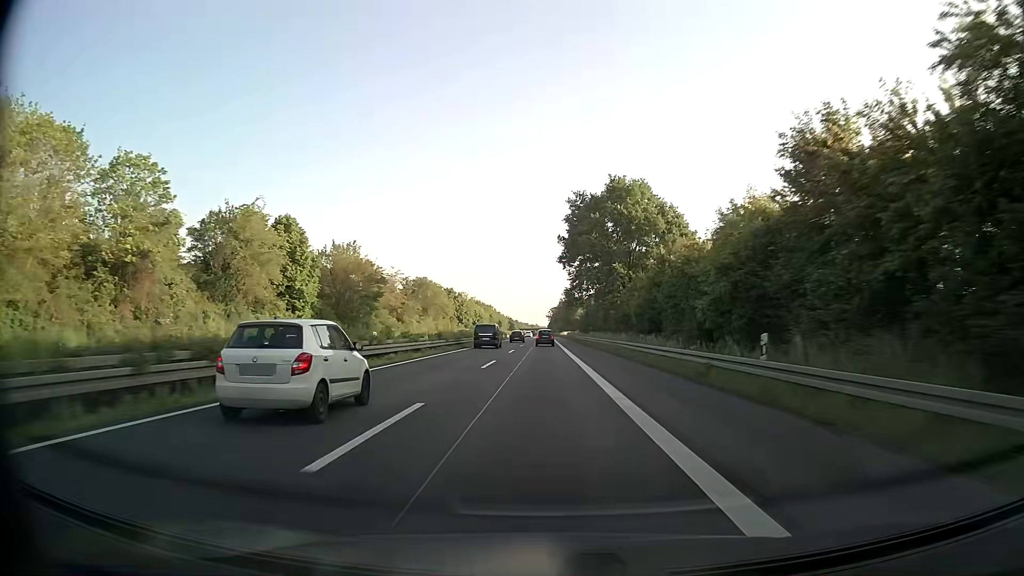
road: trunk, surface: asphalt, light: Day
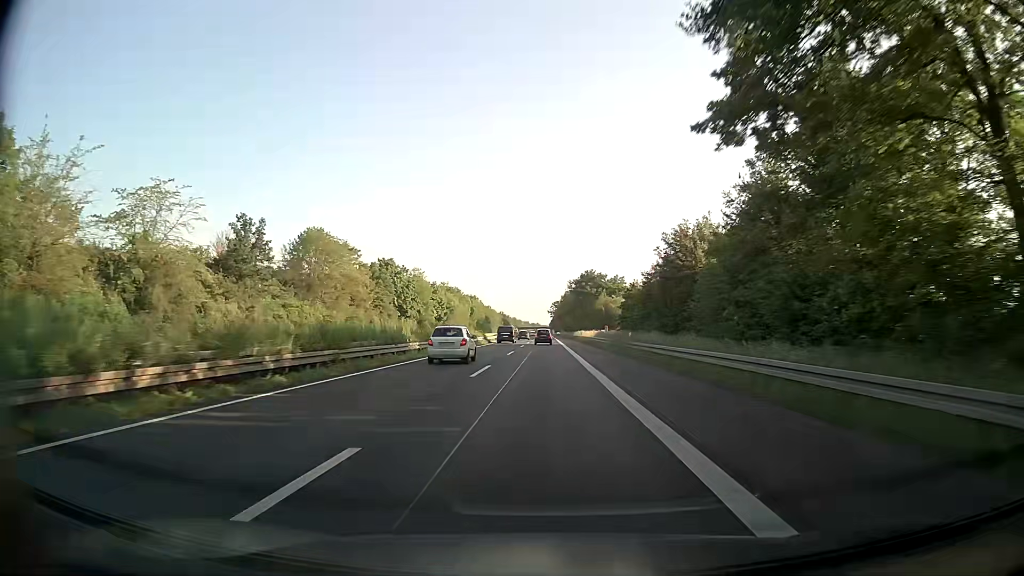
(-0.2, +77.0) m; 0°
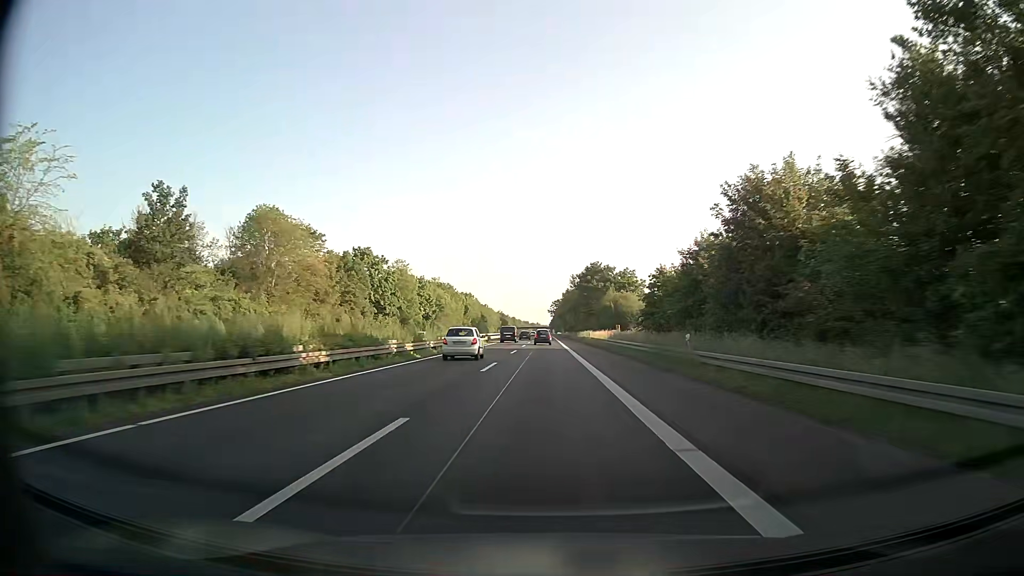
(0.0, +15.4) m; 0°
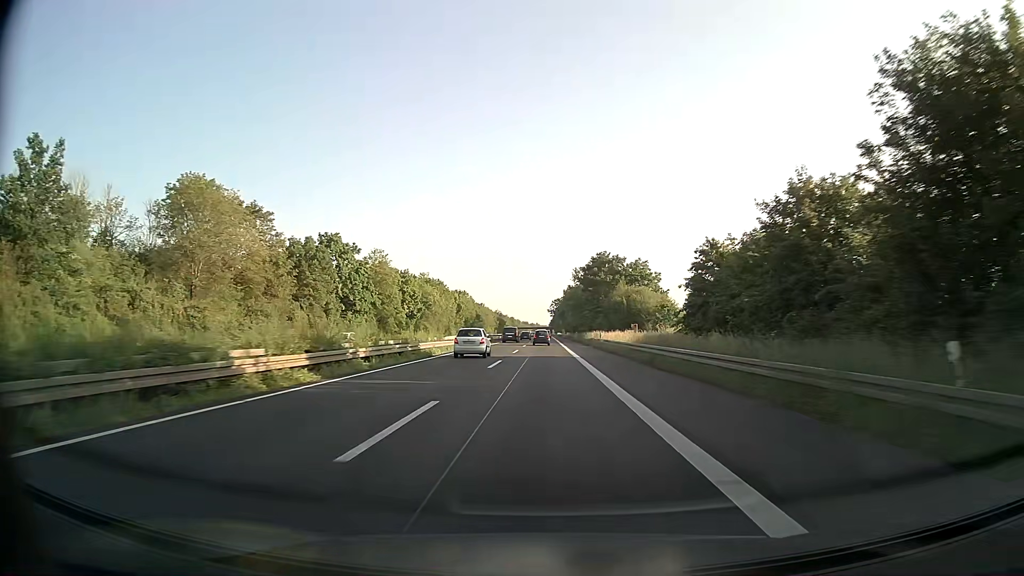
(0.0, +15.4) m; 0°
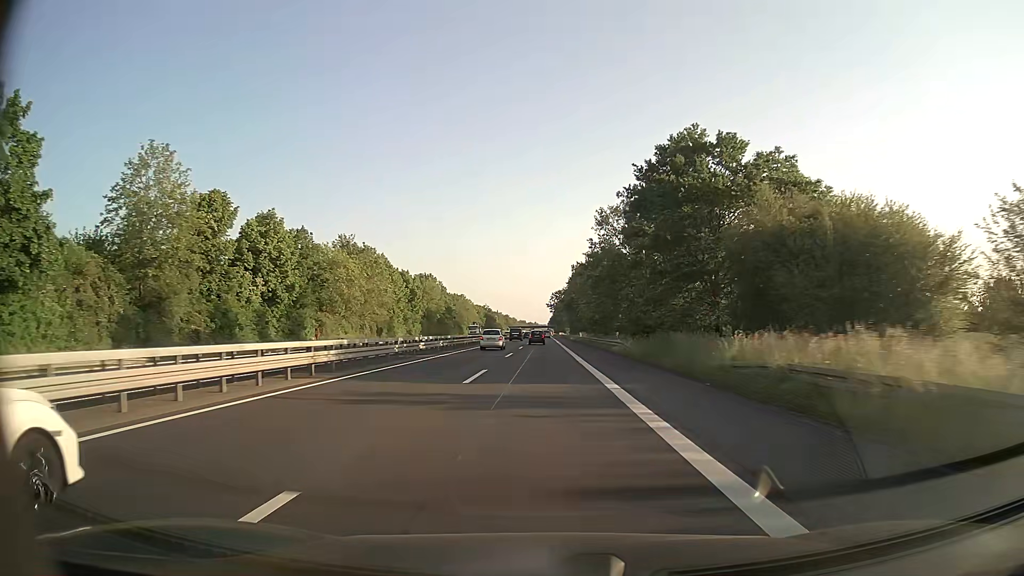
(+0.1, +61.6) m; 0°
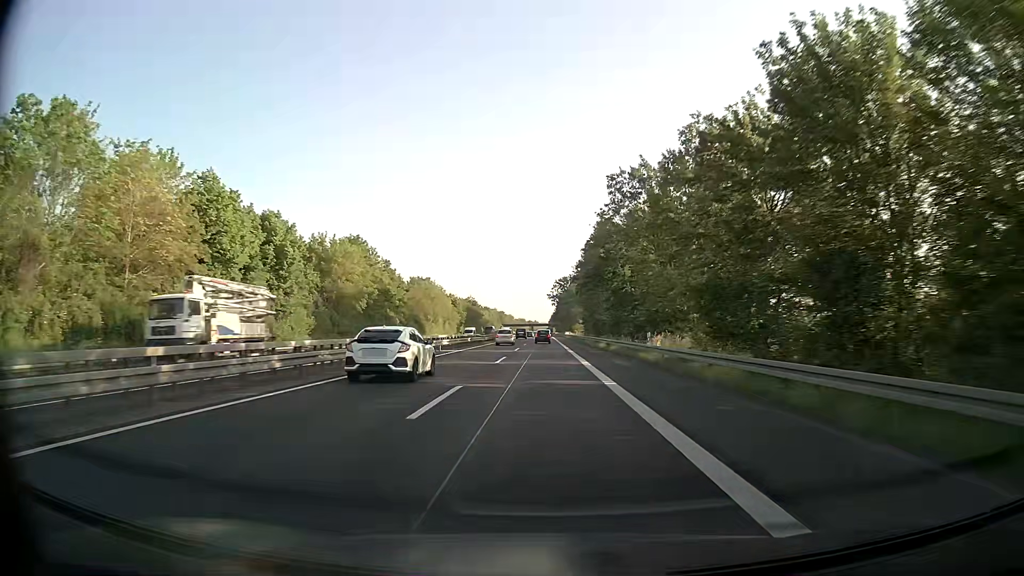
(0.0, +61.4) m; 0°
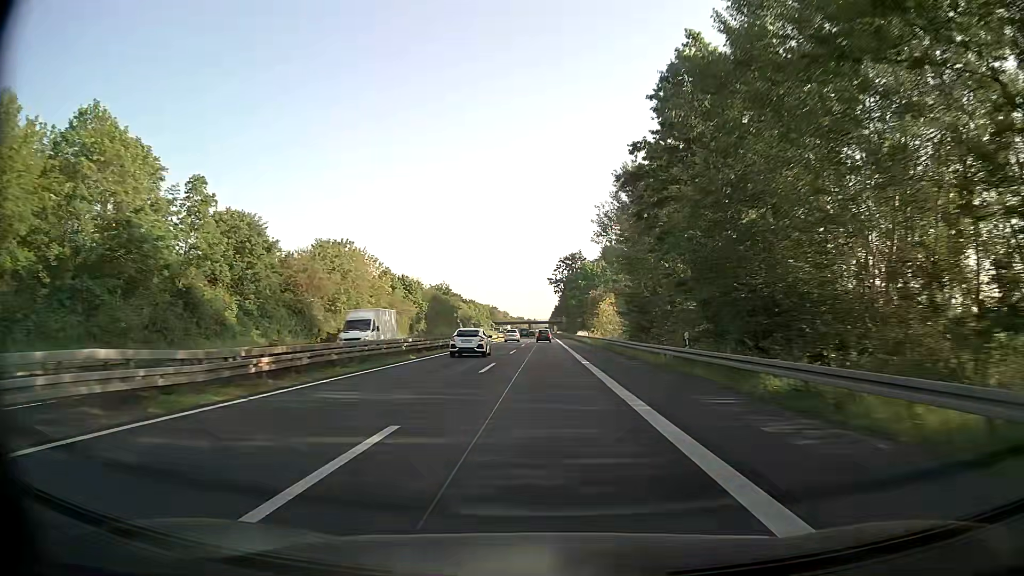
(+0.3, +61.0) m; 0°
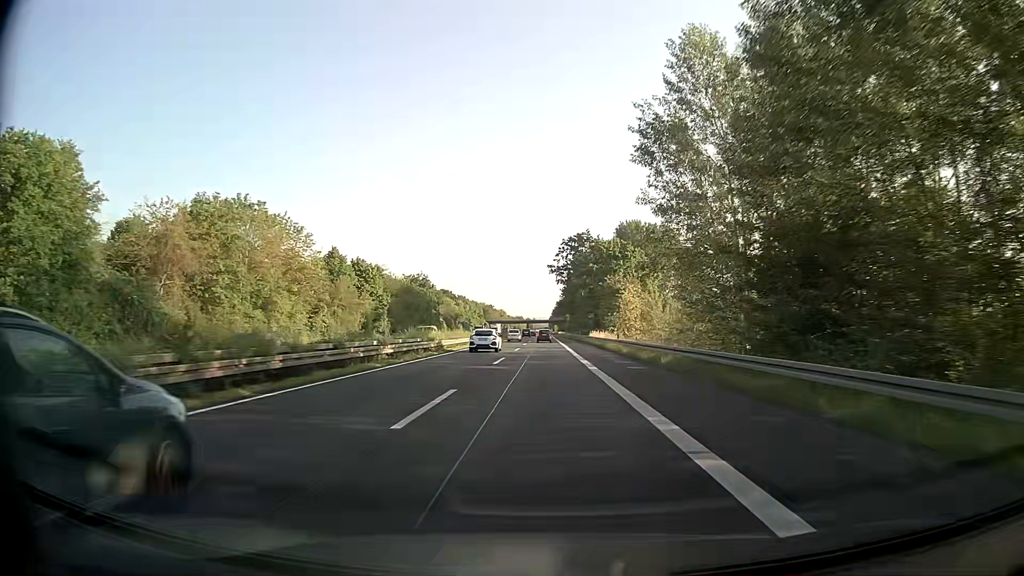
(0.0, +30.3) m; 0°
(0, +10) (0, +20) (0, +30) (0, +40) (0, +50) (0, +60) (0, +70) (0, +80) (0, +90) (0, +100) m
